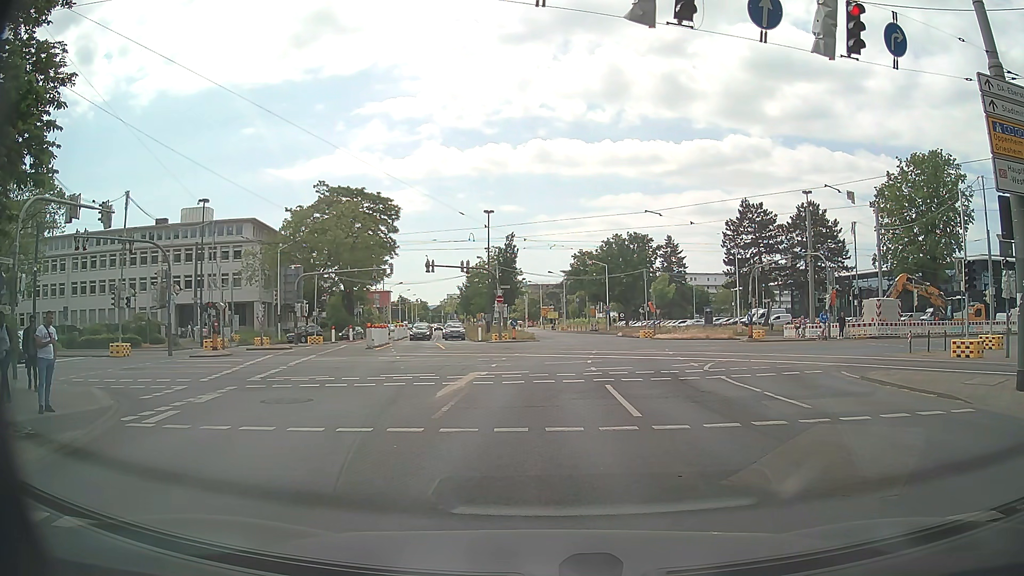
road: secondary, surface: asphalt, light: Day
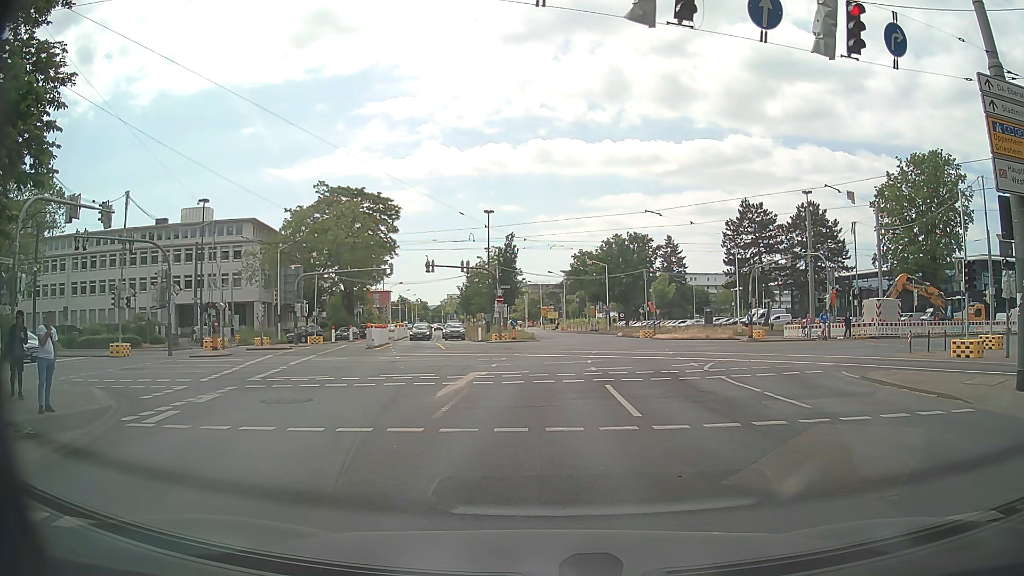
(0.0, 0.0) m; 0°
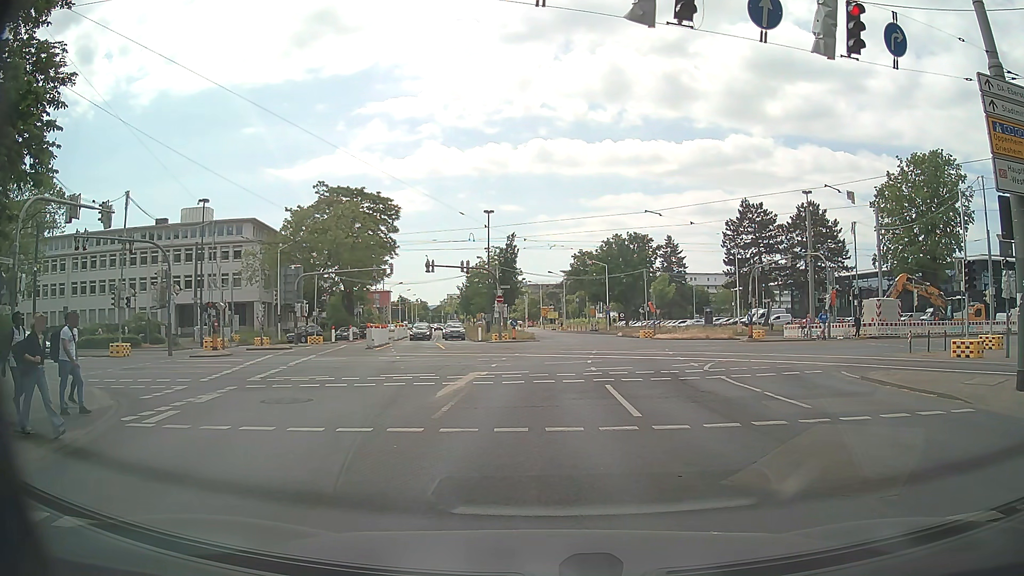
(0.0, 0.0) m; 0°
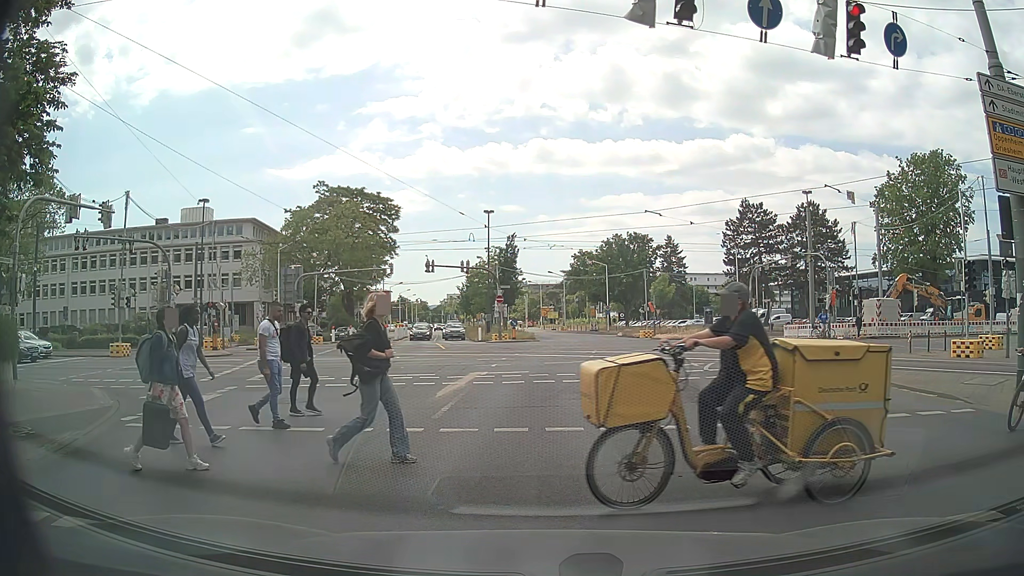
(0.0, 0.0) m; 0°
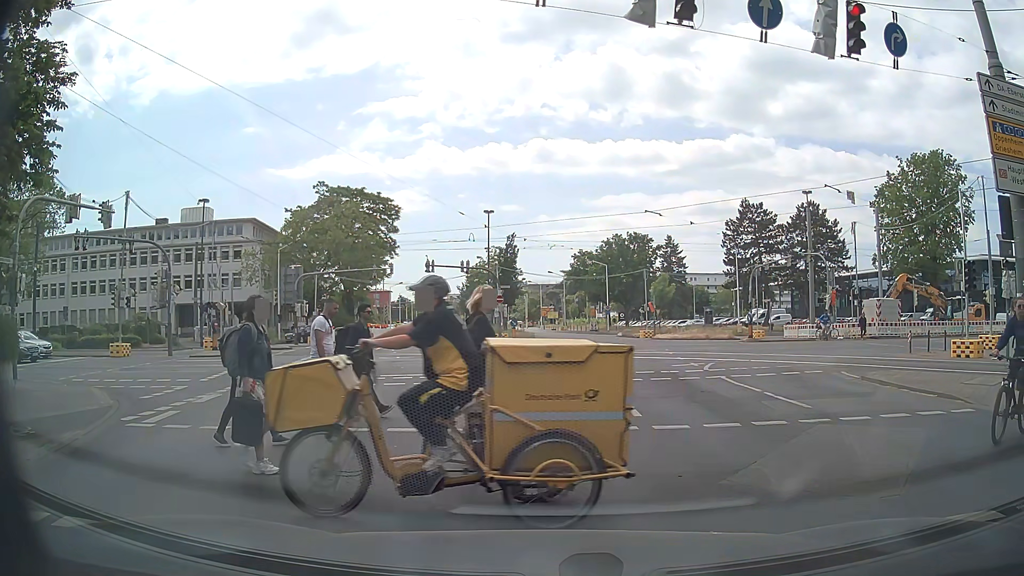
(0.0, 0.0) m; 0°
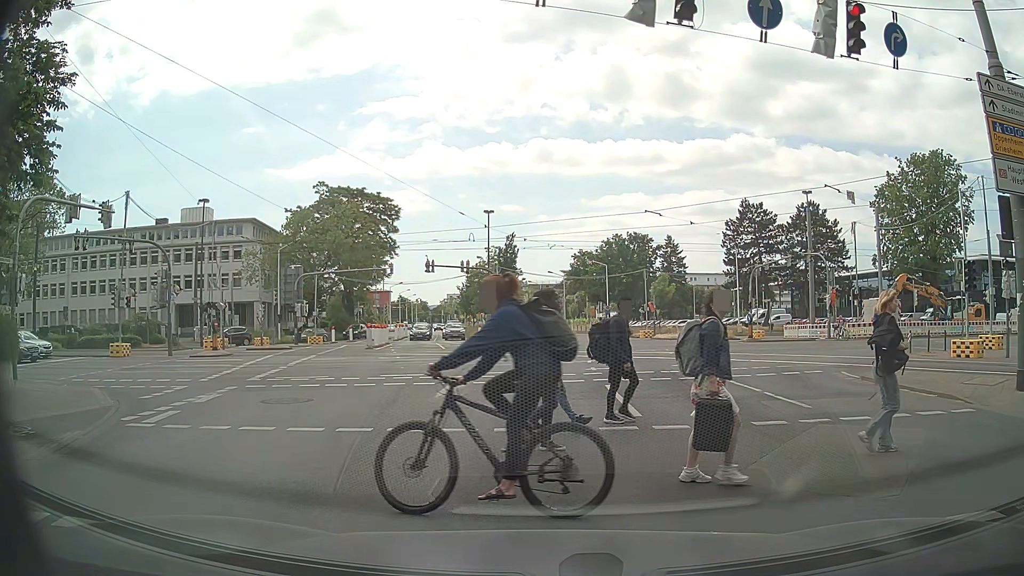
(0.0, 0.0) m; 0°
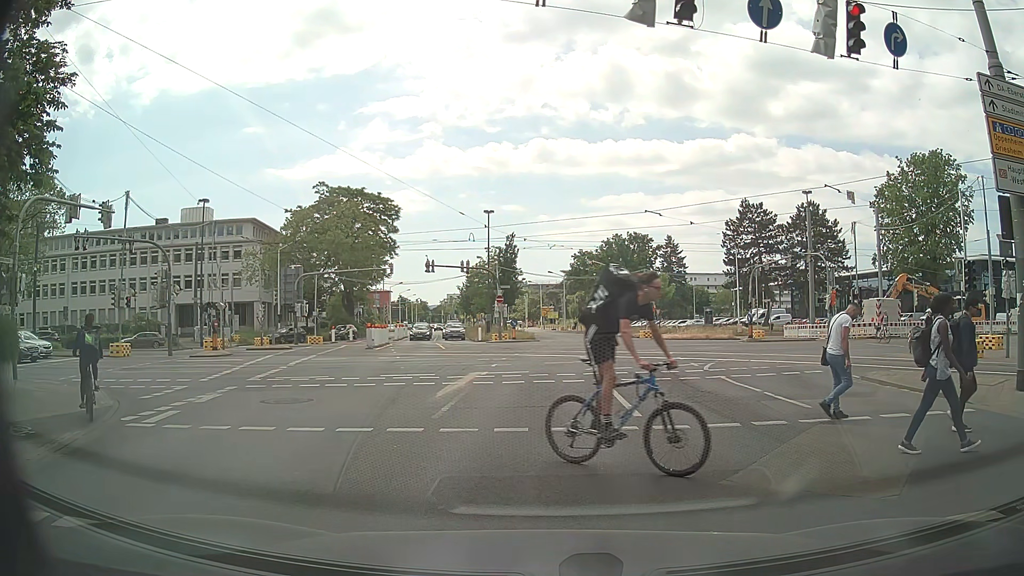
(0.0, 0.0) m; 0°
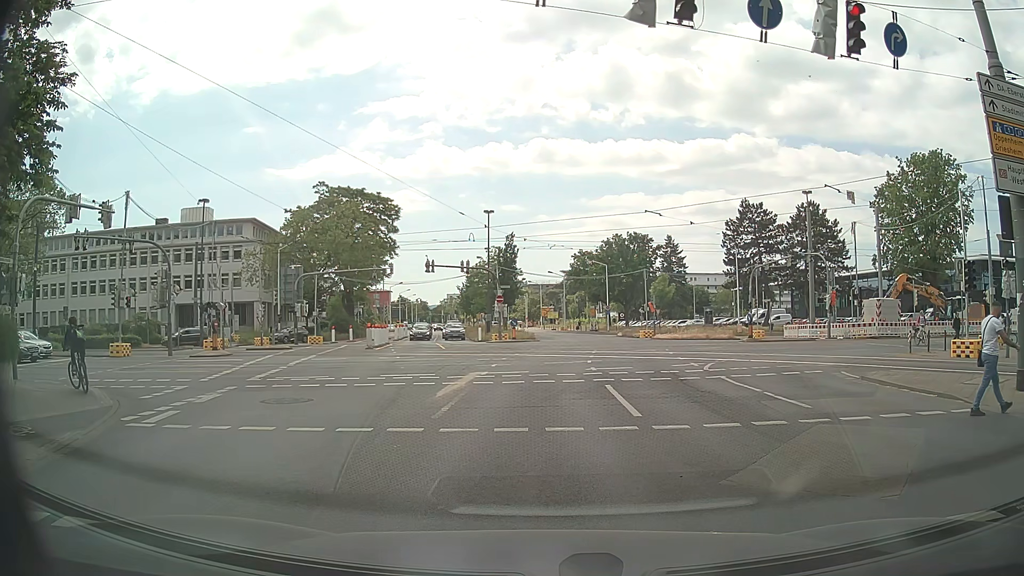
(0.0, 0.0) m; 0°
(0, +10) (0, +20) (+1, +30) (+2, +40) (+2, +50) (+2, +60) (+1, +70) (-1, +80) (-2, +90) (-3, +100) m
